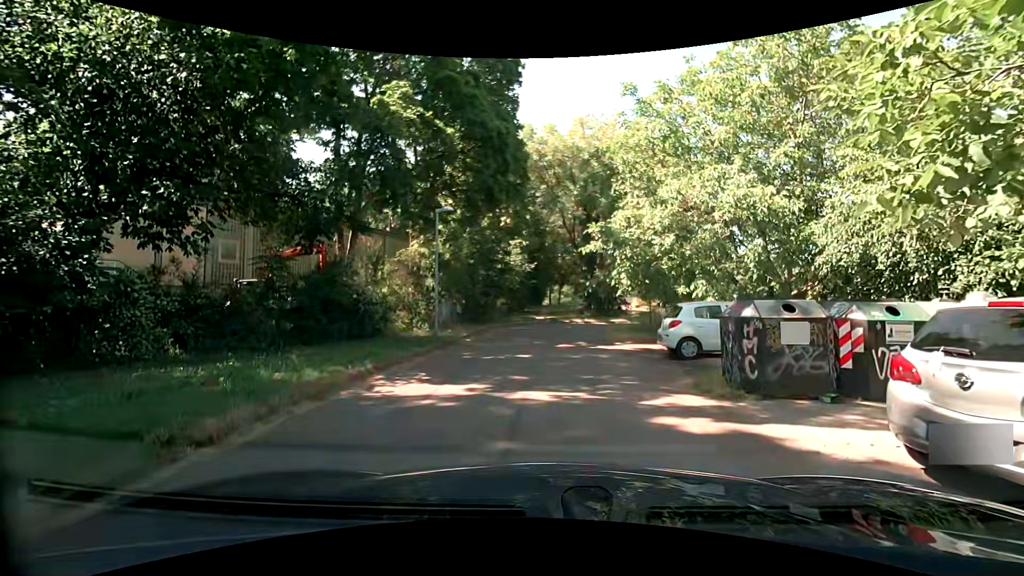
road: residential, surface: asphalt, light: Day
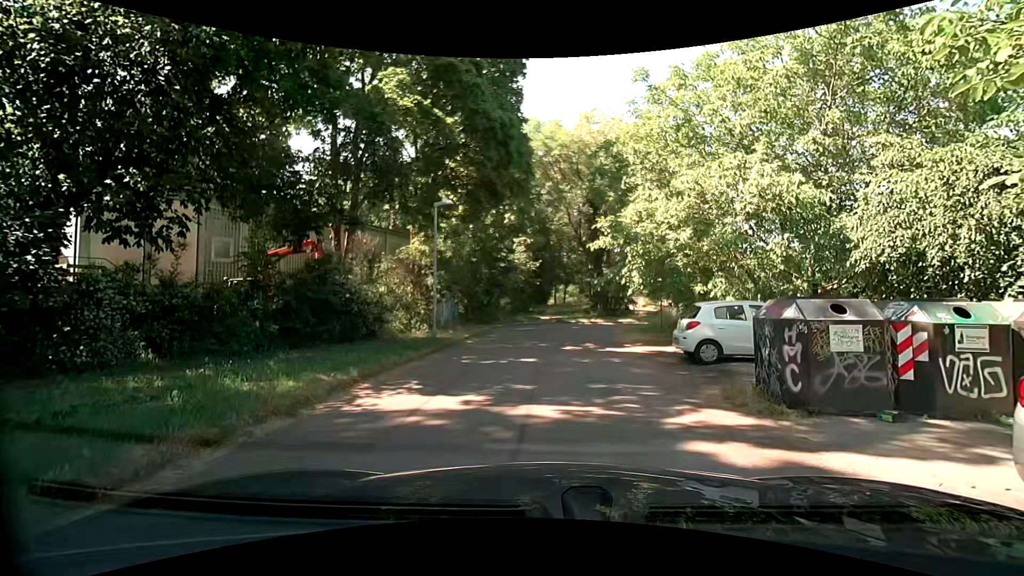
(0.0, +0.9) m; 0°
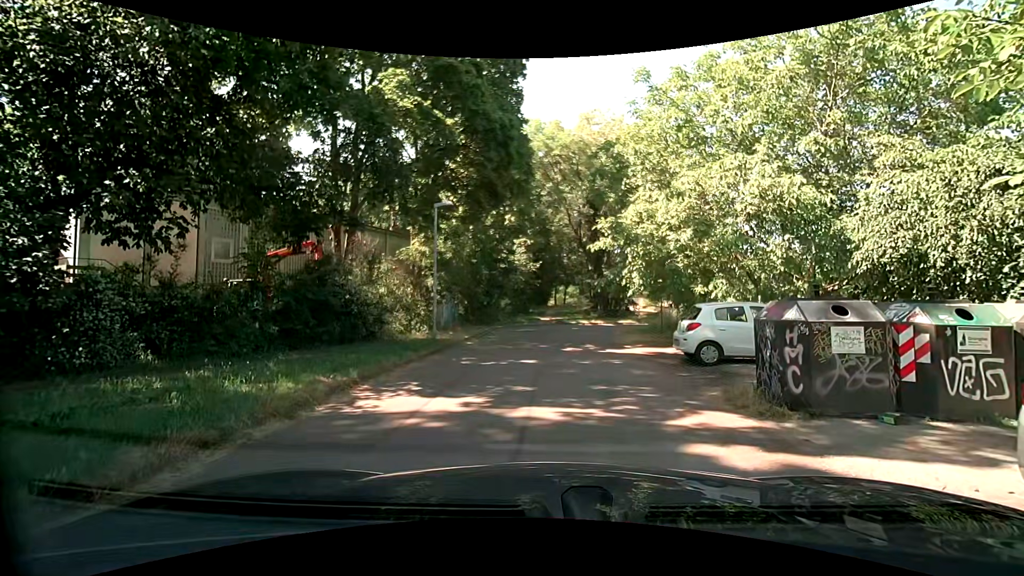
(0.0, +0.1) m; 0°
